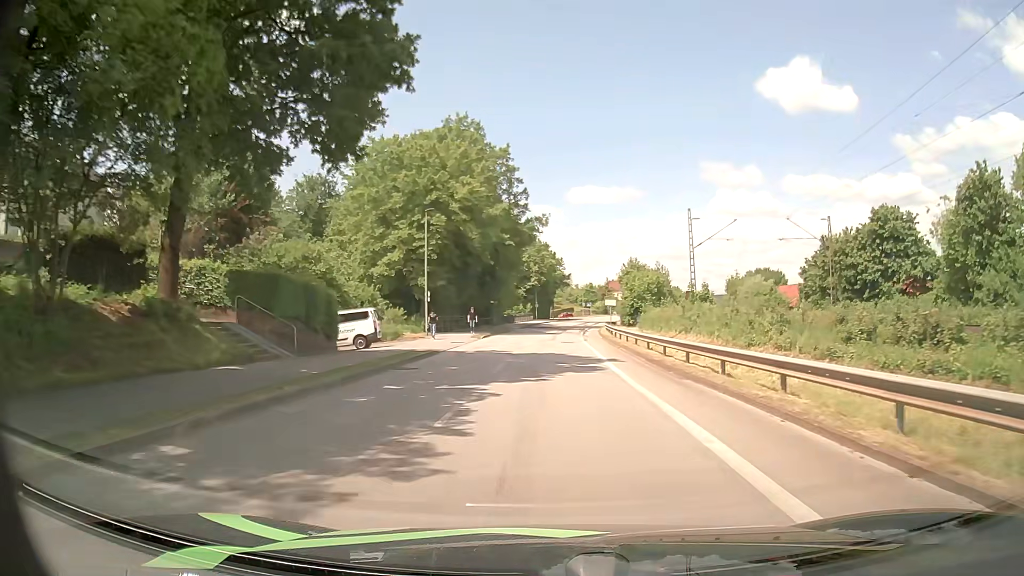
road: unclassified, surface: asphalt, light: Day
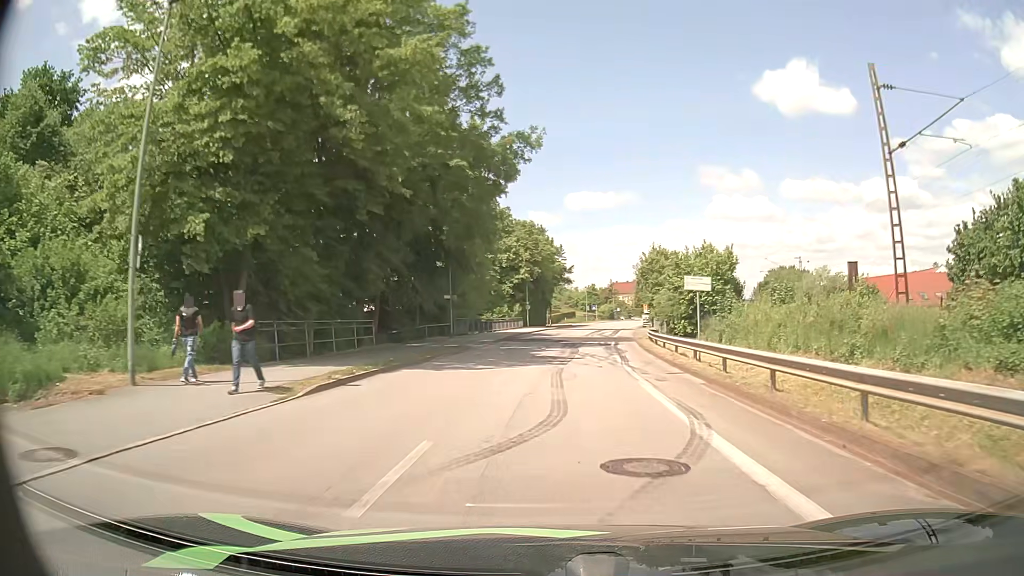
(+0.2, +31.1) m; 0°
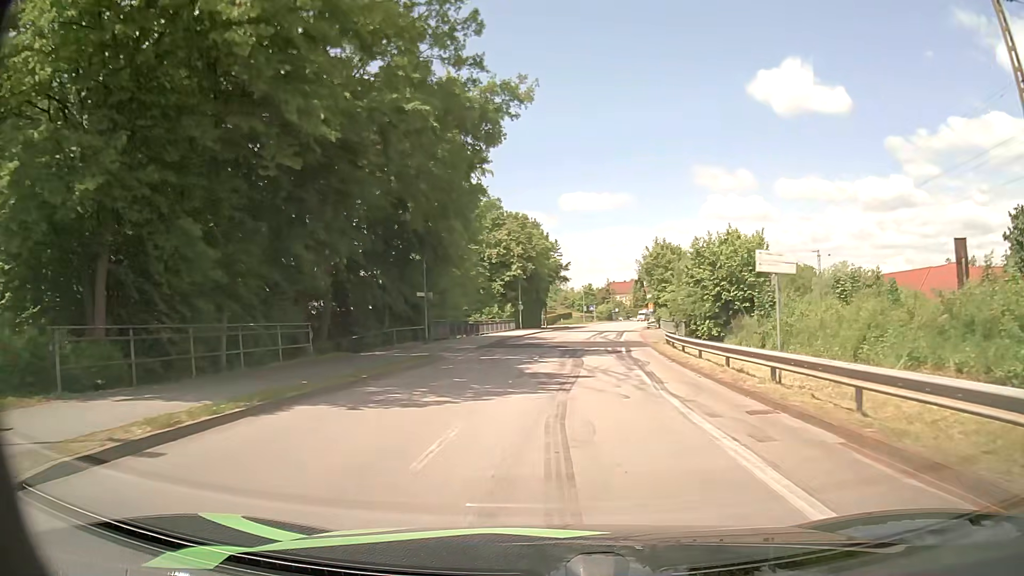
(+0.1, +7.6) m; +1°
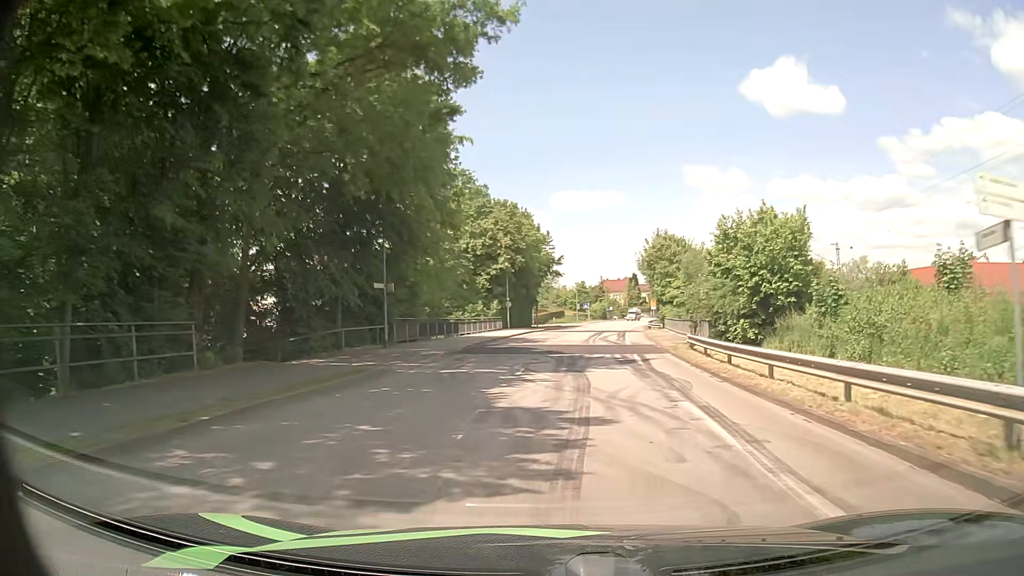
(0.0, +7.5) m; 0°
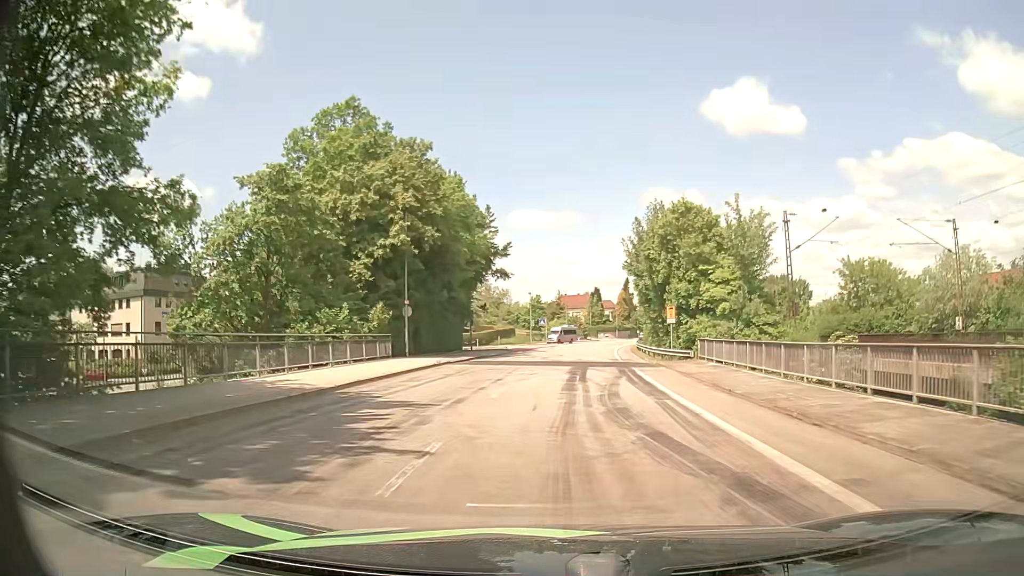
(+1.2, +29.5) m; +4°
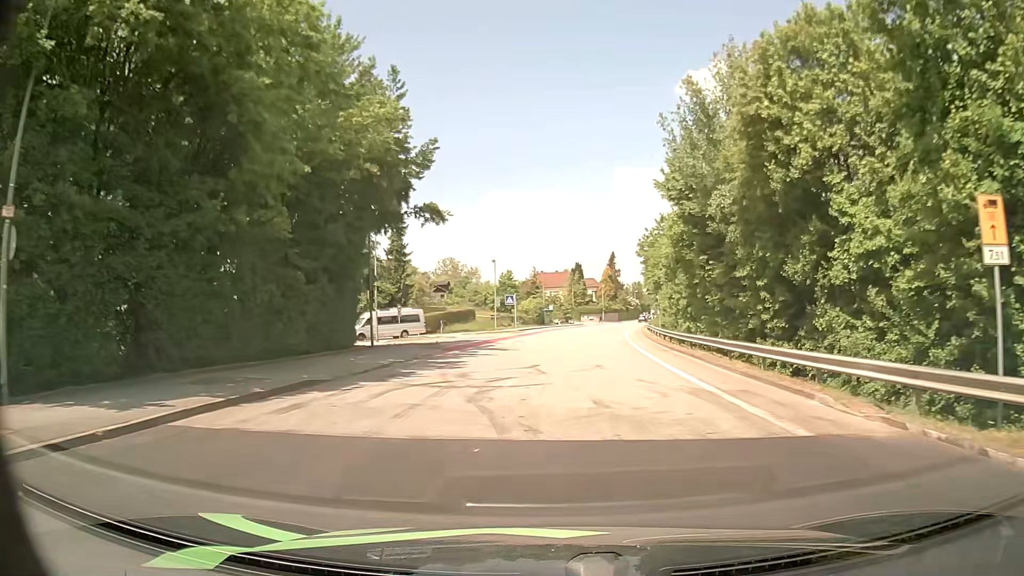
(+0.7, +27.9) m; +2°
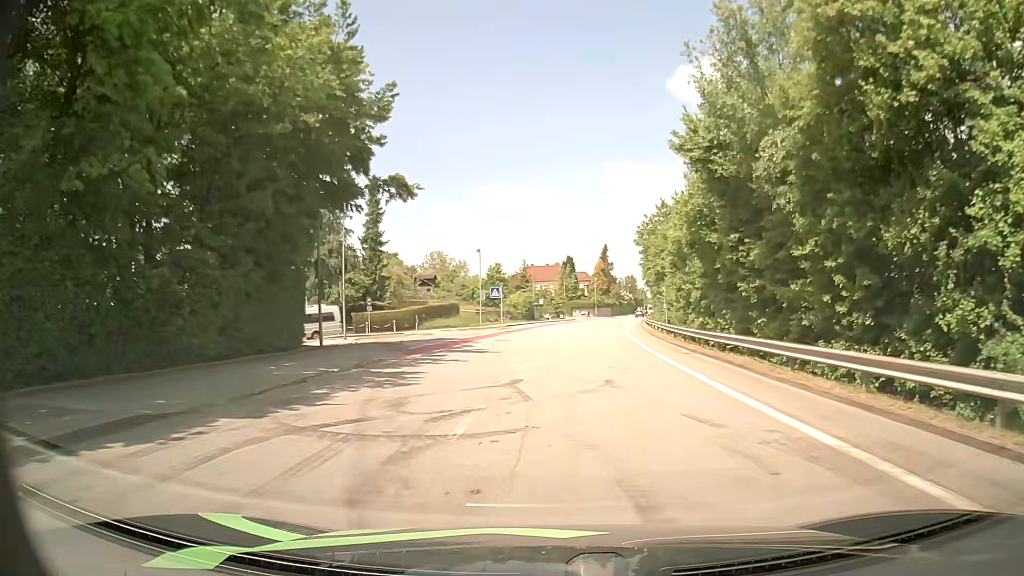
(0.0, +6.4) m; 0°
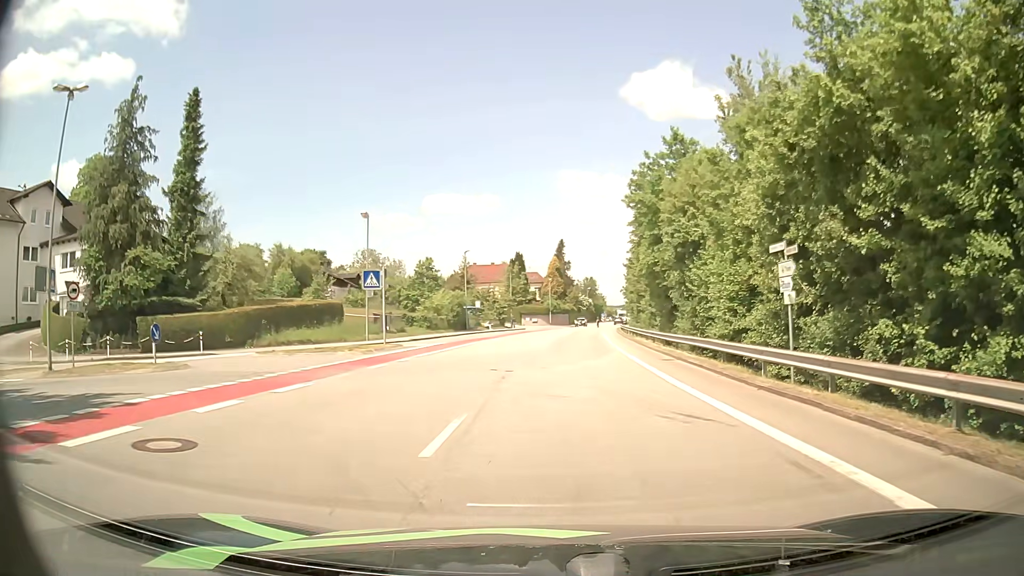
(+1.1, +27.6) m; +4°
(0, +10) (-4, +19) (-12, +24) (-22, +22) (-30, +16) (-37, +9) (-44, +2) (-51, -5) (-58, -12) (-58, -22) m
